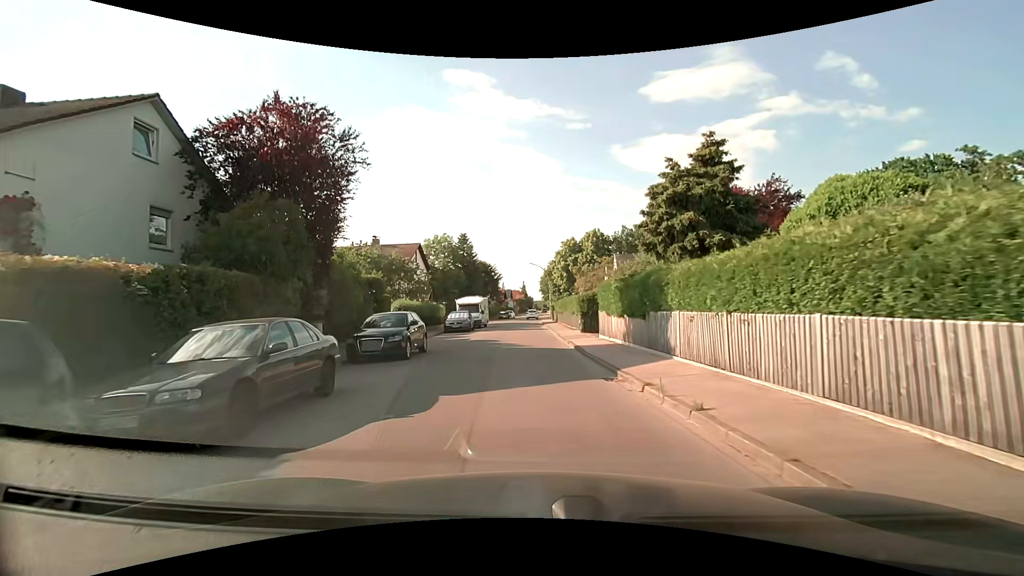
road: residential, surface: asphalt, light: Day
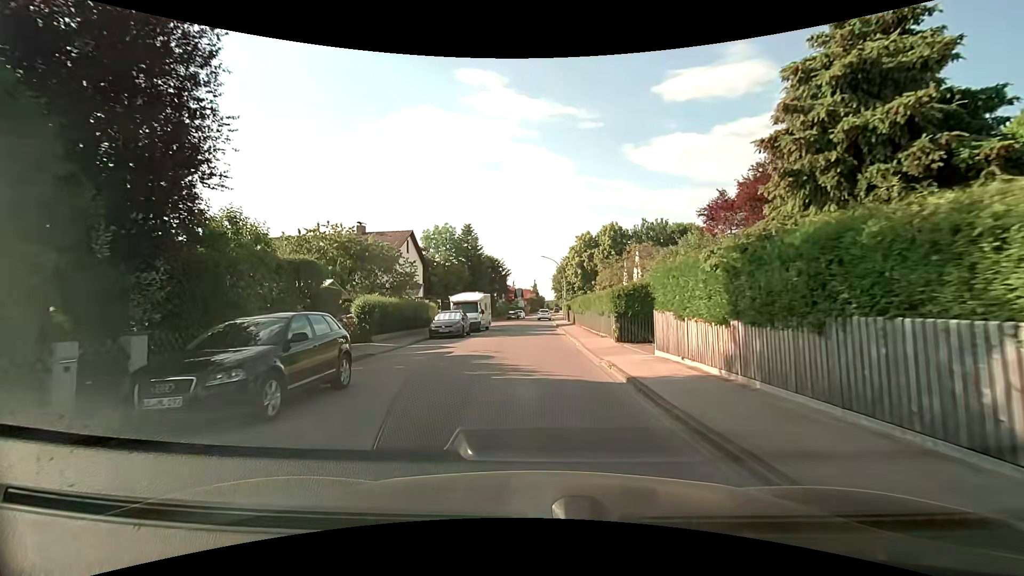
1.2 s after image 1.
(-0.1, +8.2) m; -2°
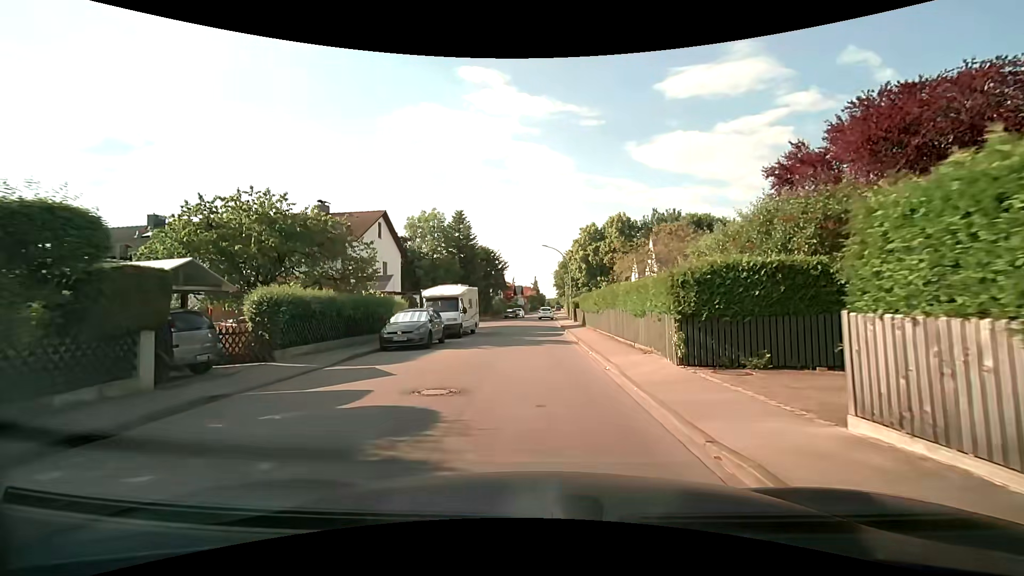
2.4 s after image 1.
(0.0, +8.2) m; +1°
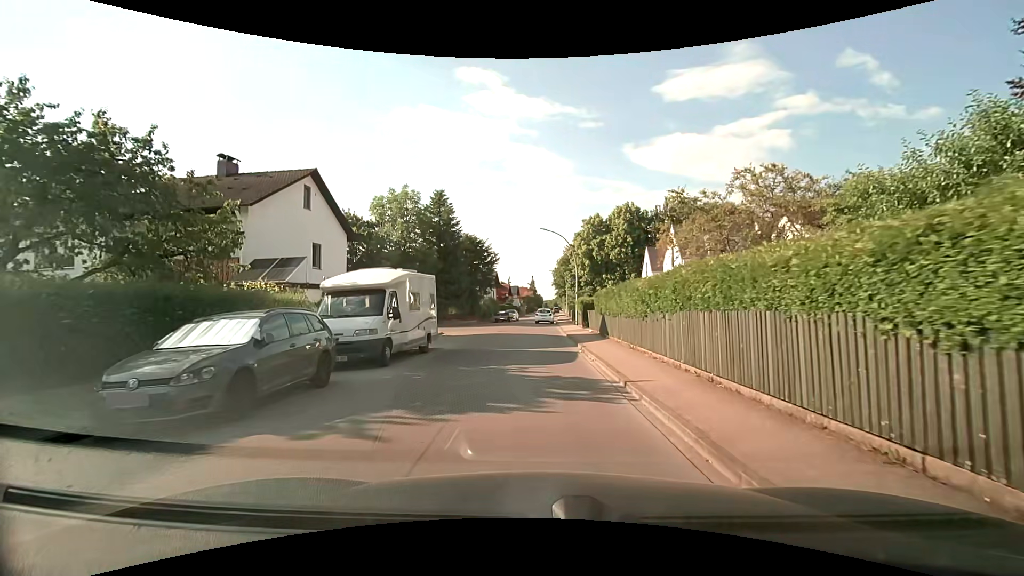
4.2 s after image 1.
(-0.1, +11.2) m; -1°
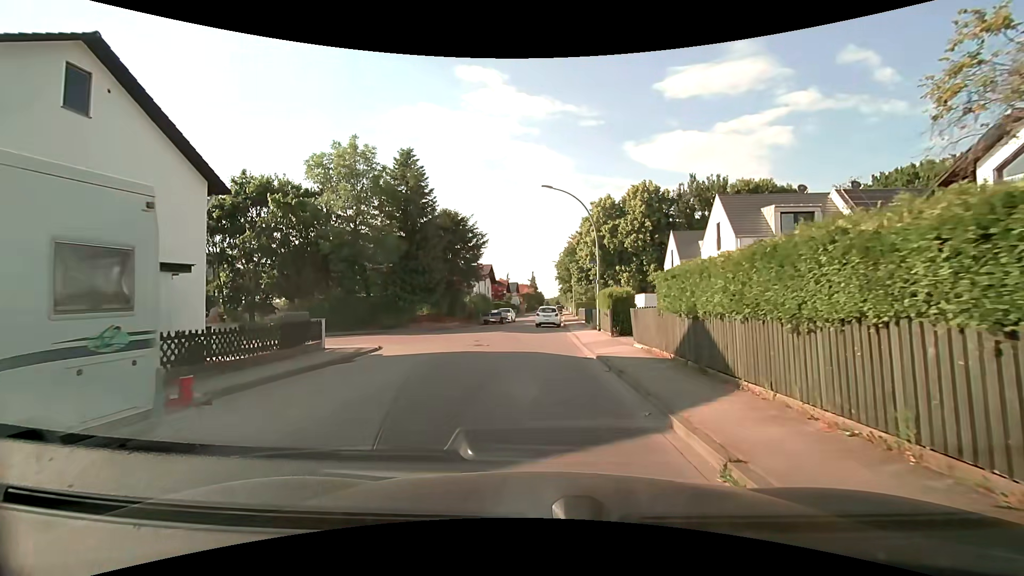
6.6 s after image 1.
(0.0, +12.9) m; -1°
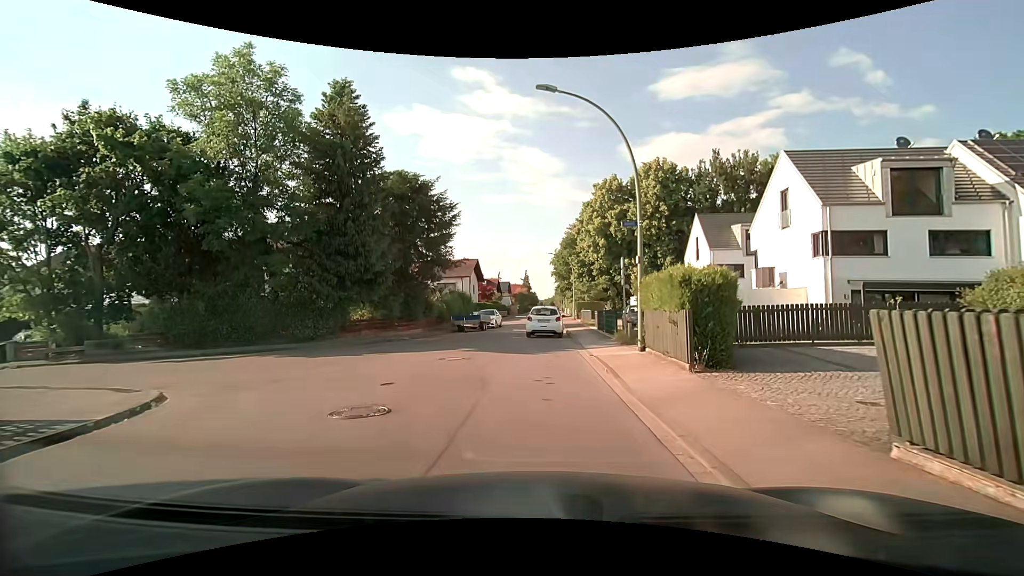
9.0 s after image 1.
(+0.2, +11.6) m; +1°
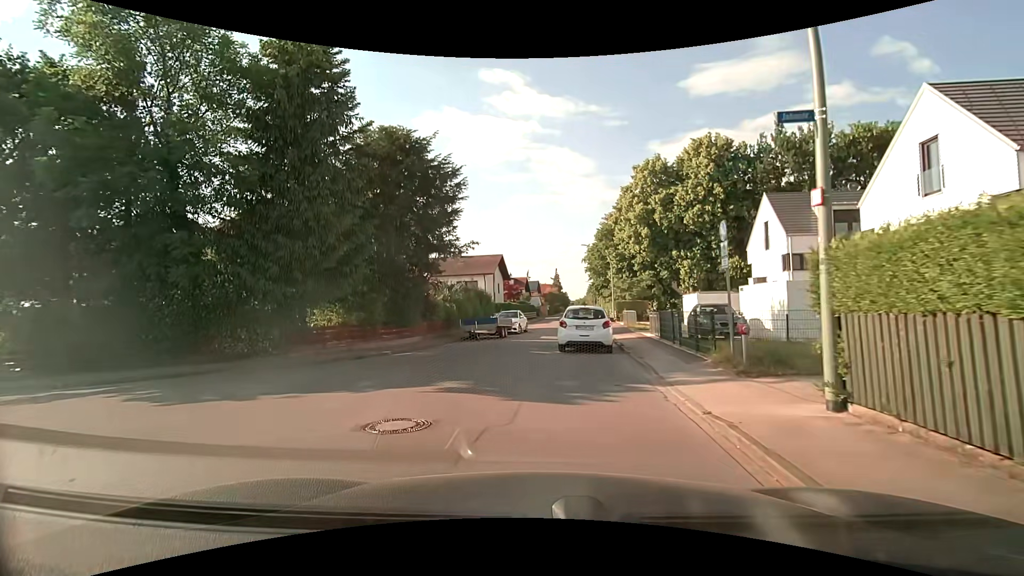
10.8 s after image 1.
(-0.1, +7.5) m; -3°
(-3, +9) (-13, +12) (-23, +13) (-33, +14) (-43, +15) (-52, +16) (-62, +16) (-72, +17) (-82, +18) (-92, +19) m
